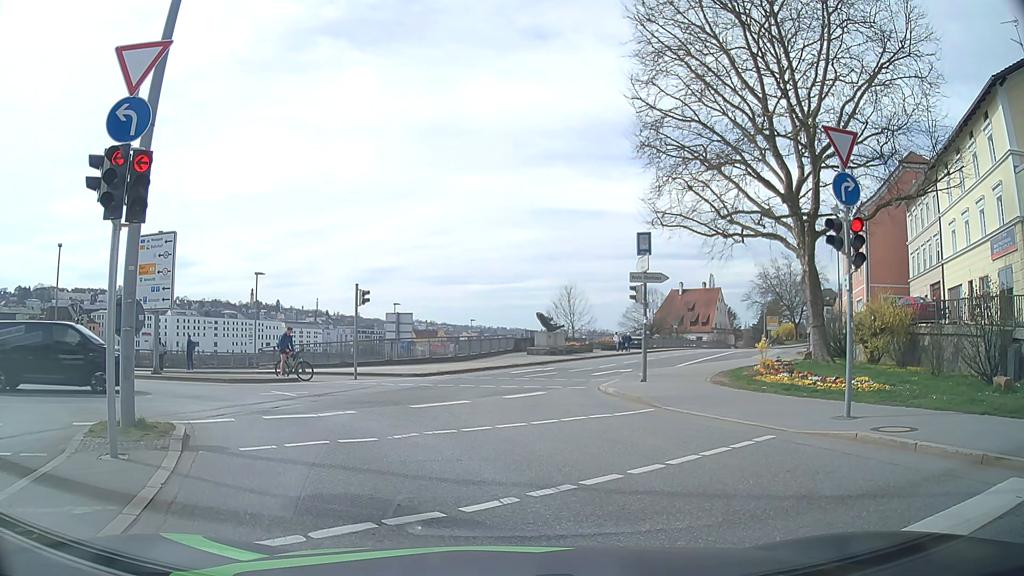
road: primary_link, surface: asphalt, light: Day
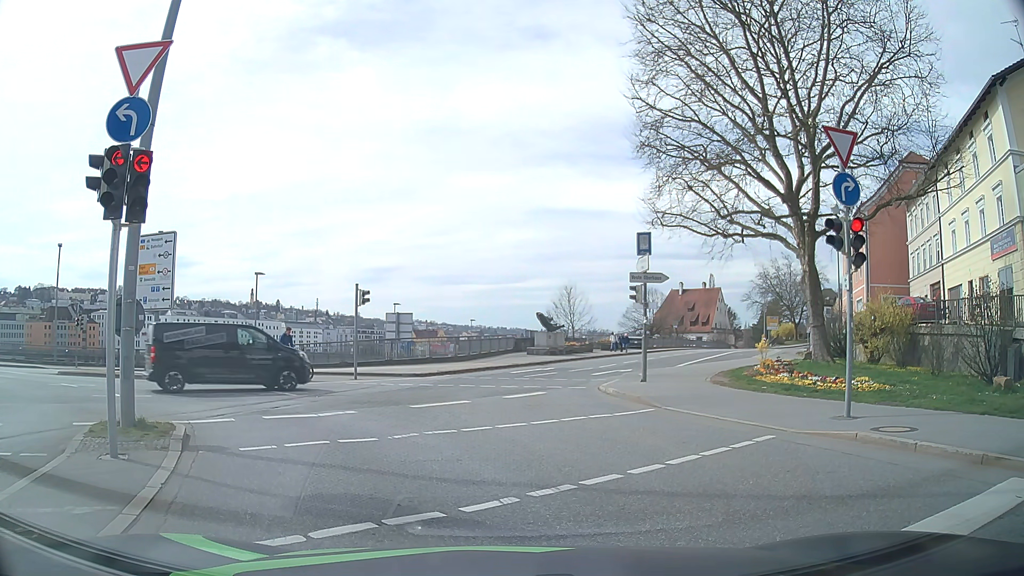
(0.0, 0.0) m; 0°
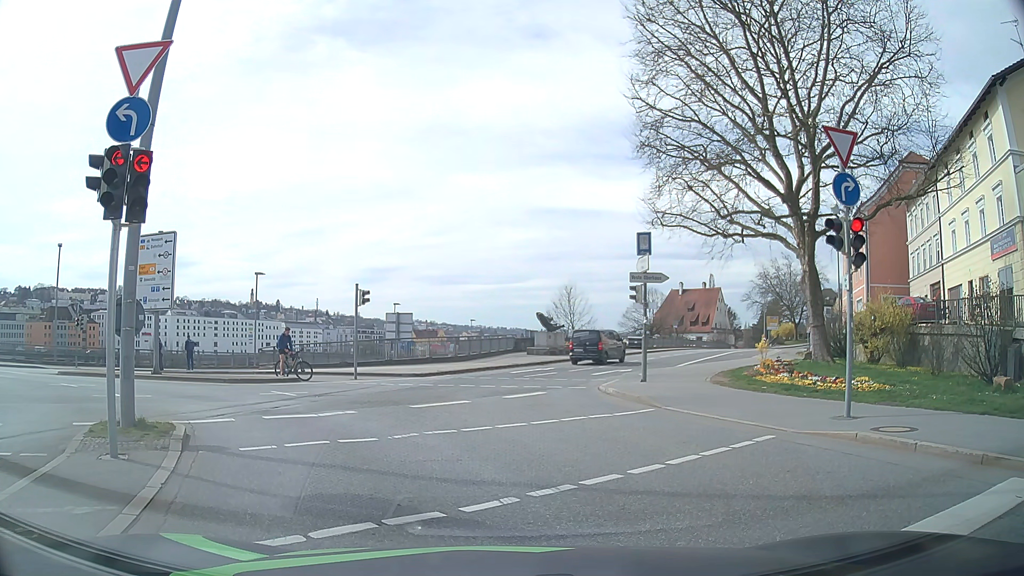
(0.0, 0.0) m; 0°
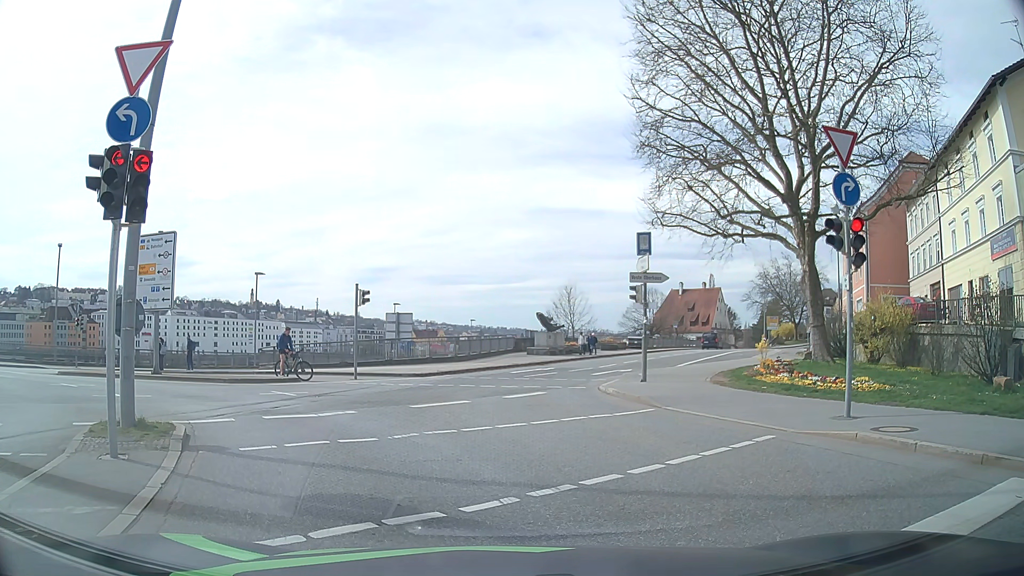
(0.0, 0.0) m; 0°
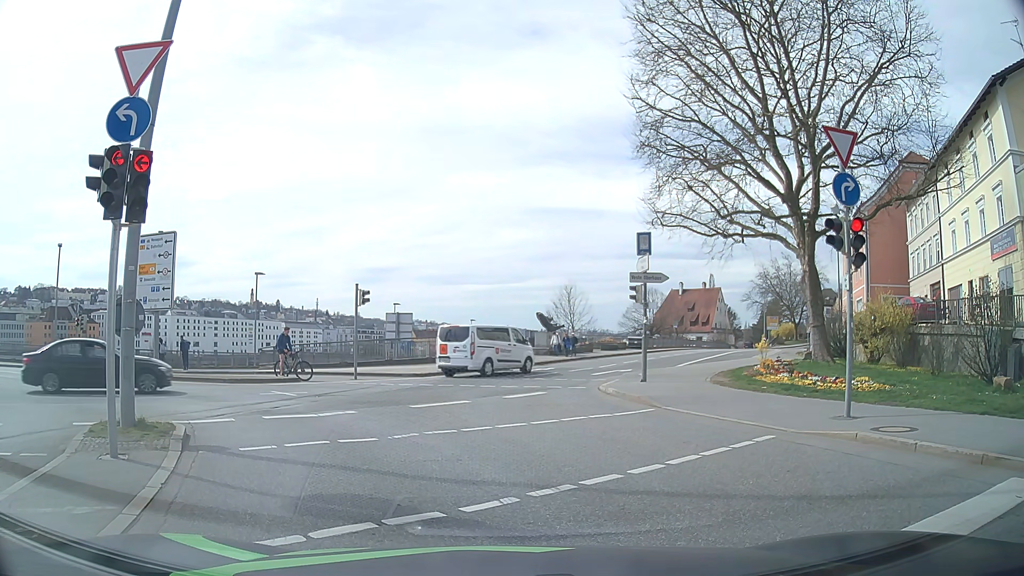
(0.0, 0.0) m; 0°
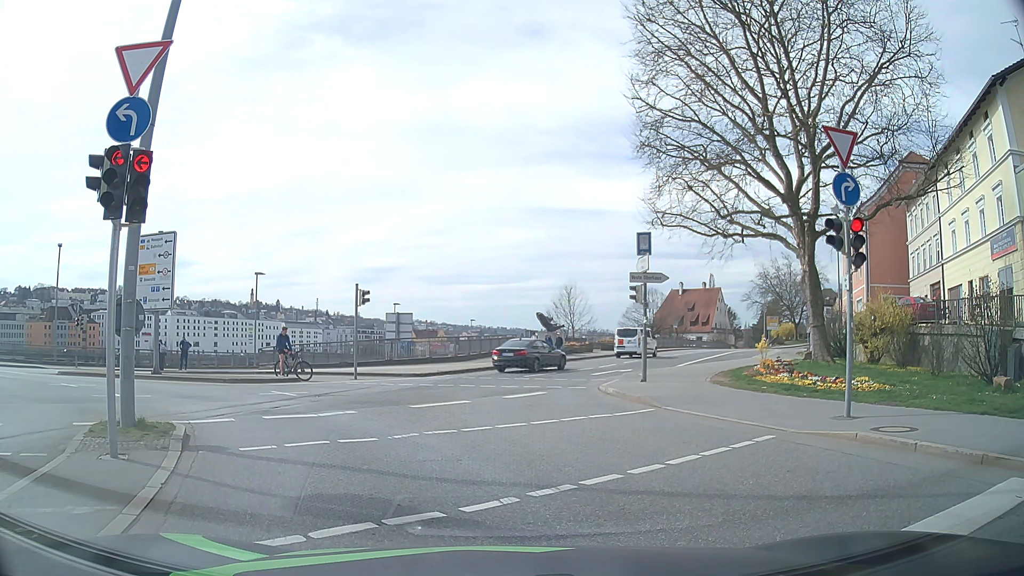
(0.0, 0.0) m; 0°
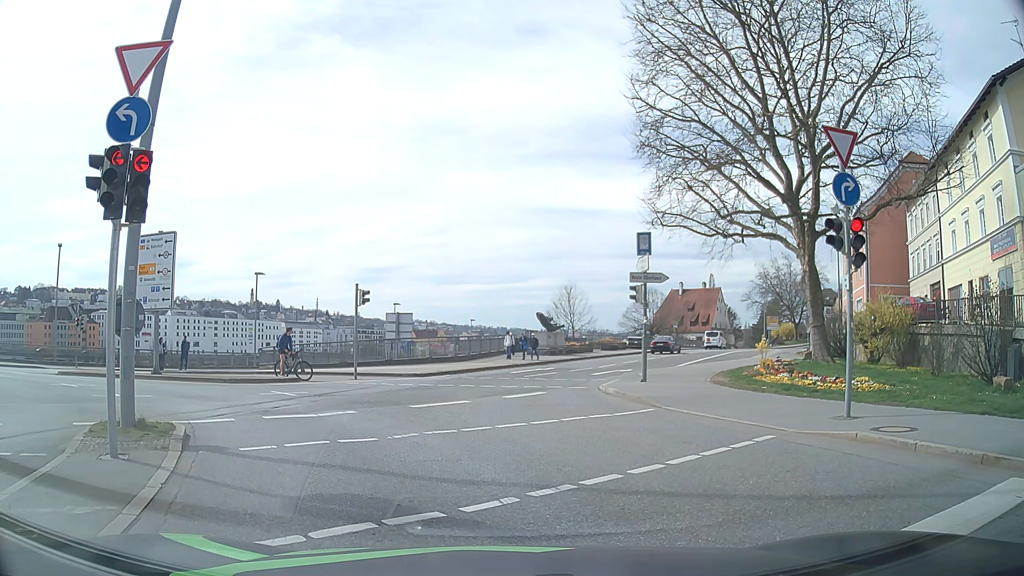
(0.0, 0.0) m; 0°
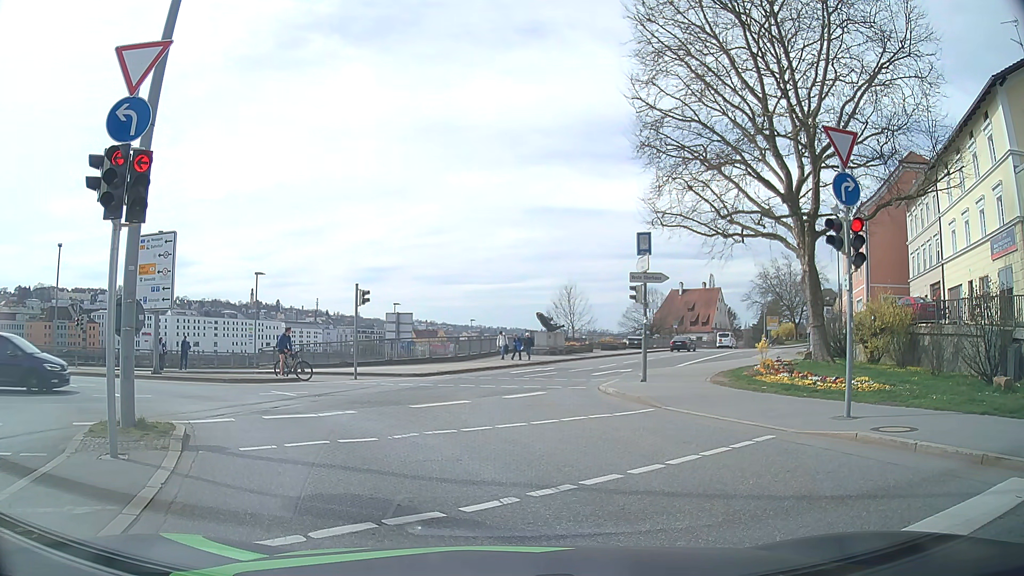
(0.0, 0.0) m; 0°
(-2, +10) (-8, +18) (-16, +23) (-26, +26) (-35, +28) (-45, +31) (-55, +33) (-65, +35) (-74, +38) (-84, +40) m
